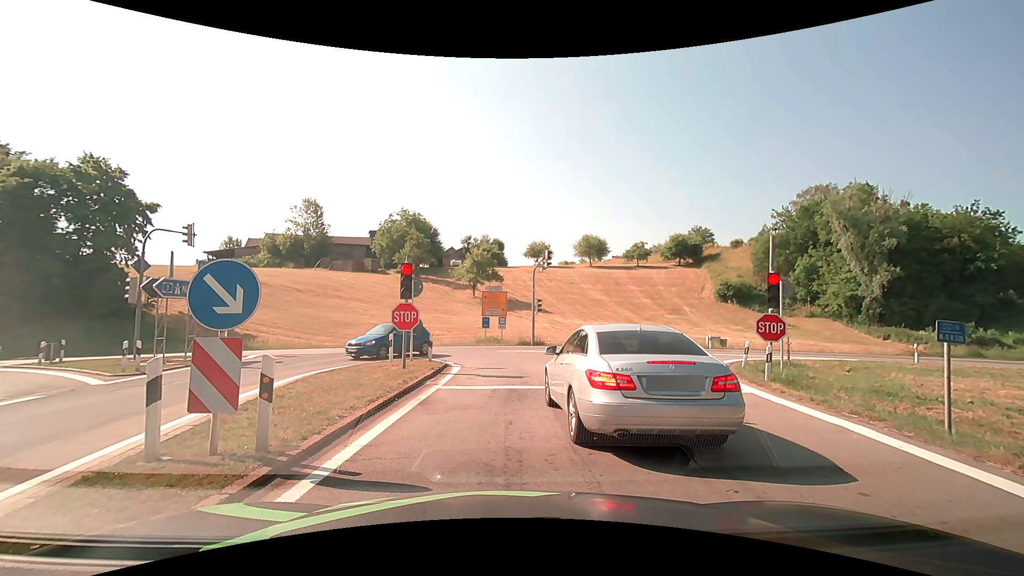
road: motorway_link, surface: asphalt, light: Day
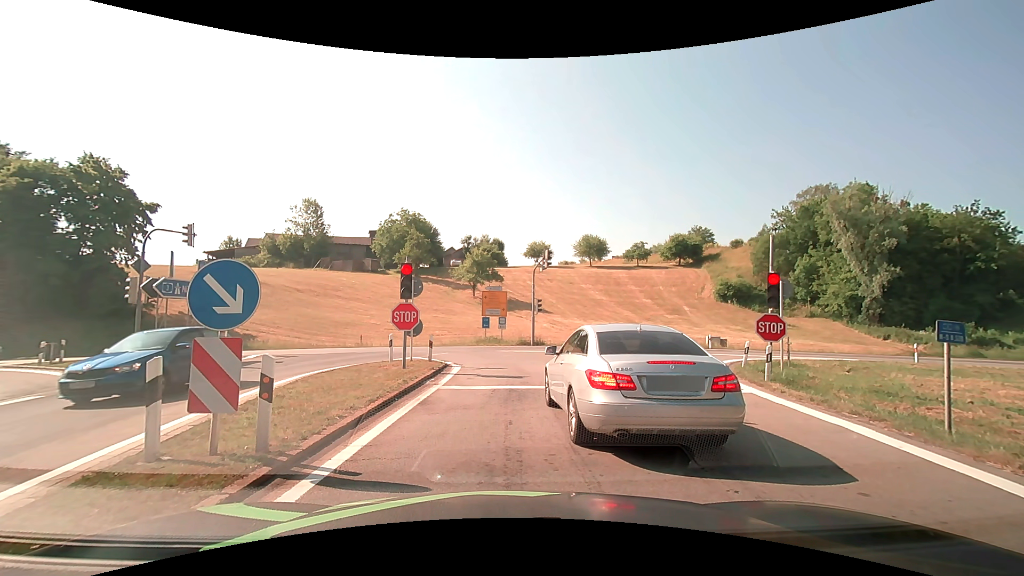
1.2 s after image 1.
(0.0, 0.0) m; 0°
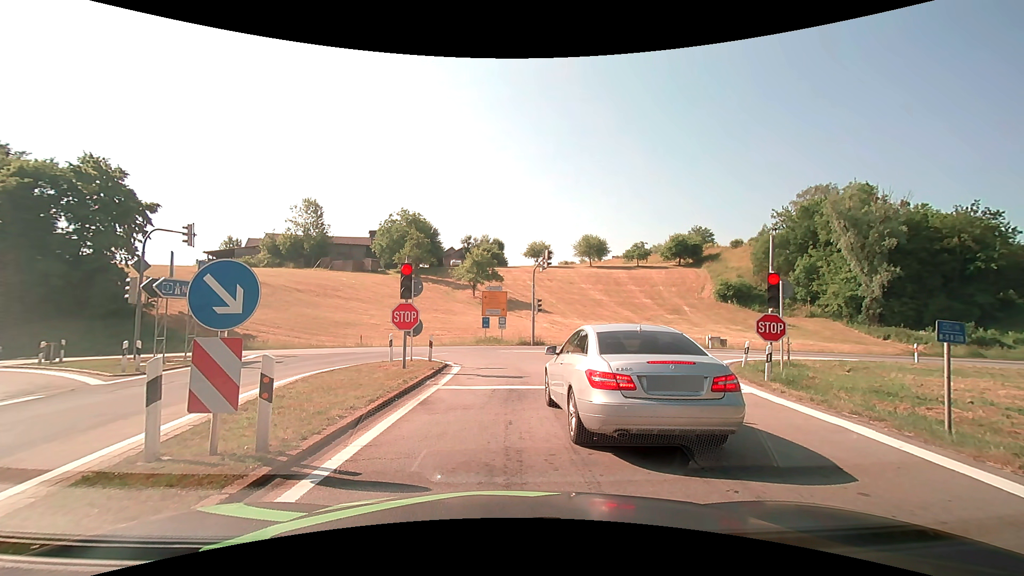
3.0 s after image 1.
(0.0, 0.0) m; 0°
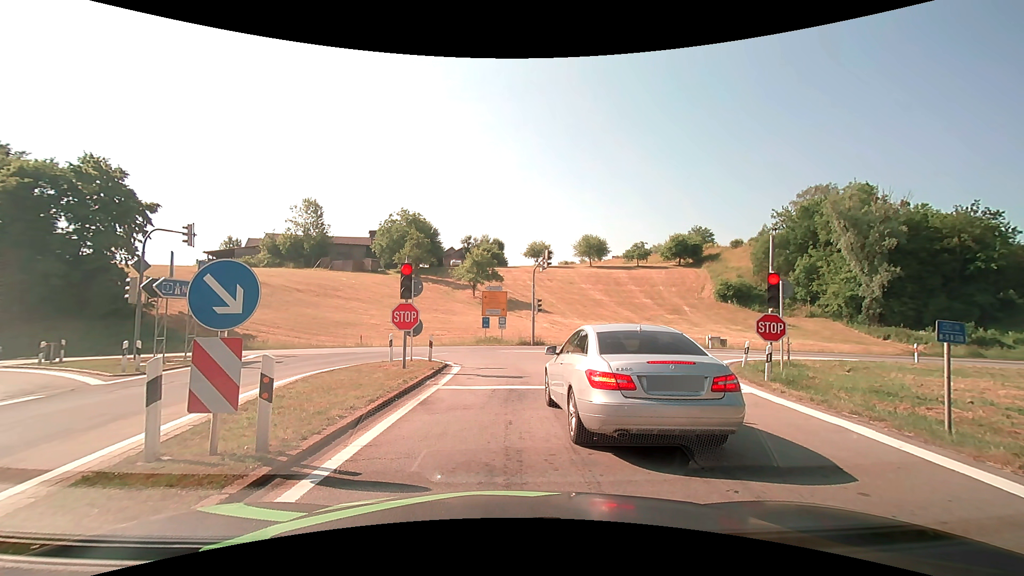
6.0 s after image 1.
(0.0, 0.0) m; 0°
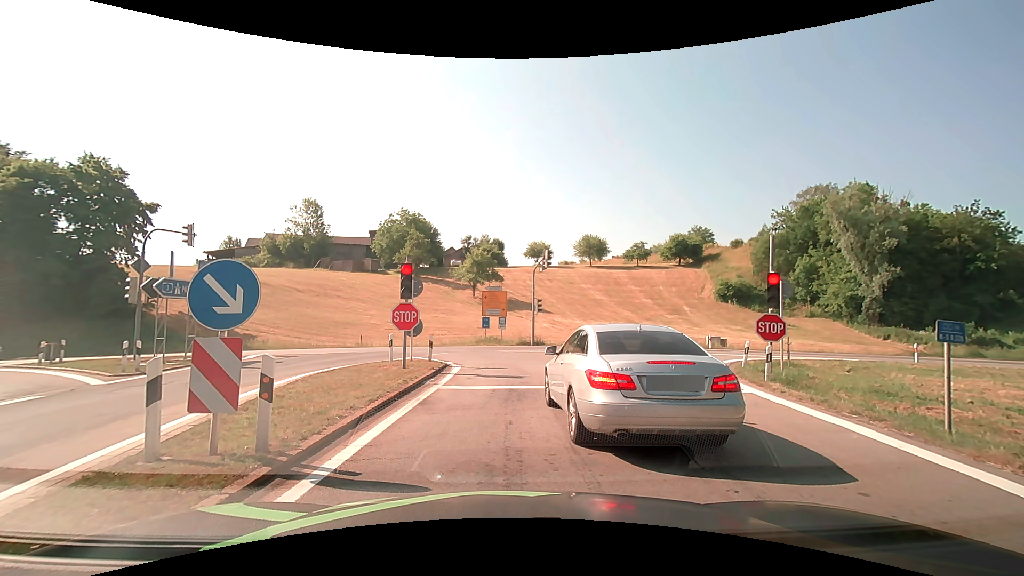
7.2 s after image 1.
(0.0, 0.0) m; 0°
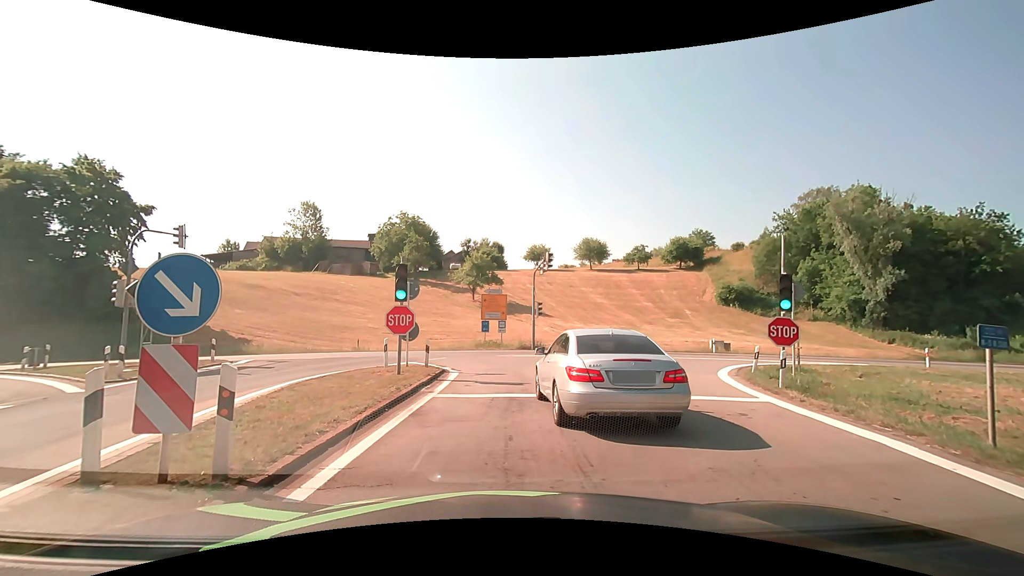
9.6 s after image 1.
(0.0, +0.8) m; -2°
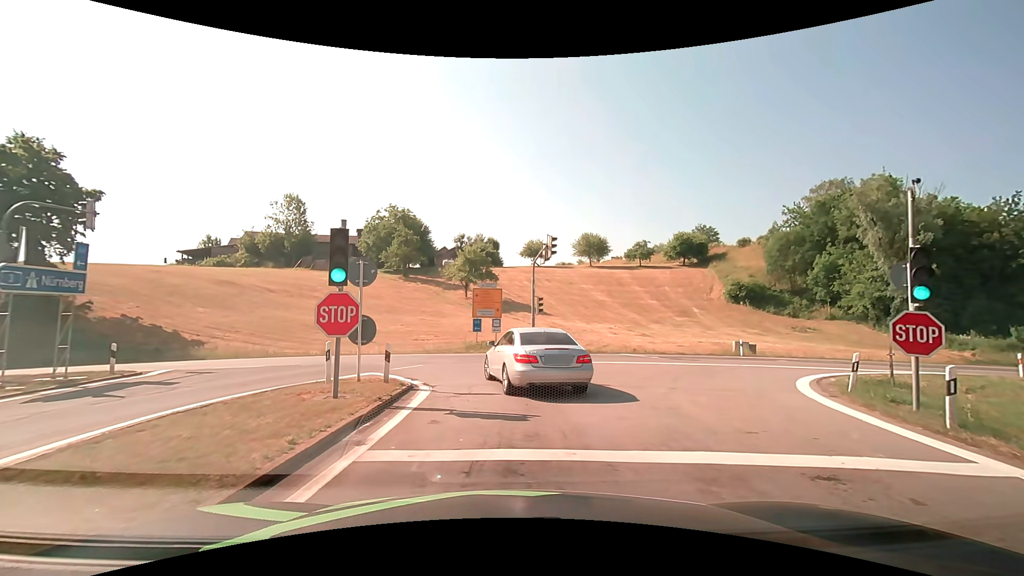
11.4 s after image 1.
(+0.1, +5.5) m; +2°
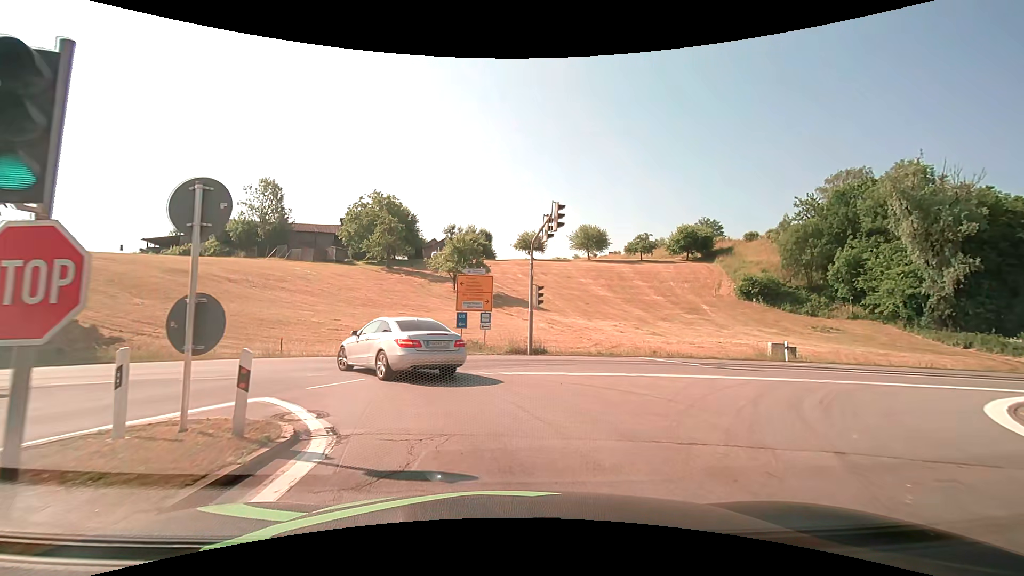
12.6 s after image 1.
(0.0, +6.4) m; 0°
(-1, +10) (-6, +18) (-15, +22) (-25, +22) (-35, +22) (-45, +21) (-55, +21) (-65, +20) (-75, +20) (-85, +21) m
